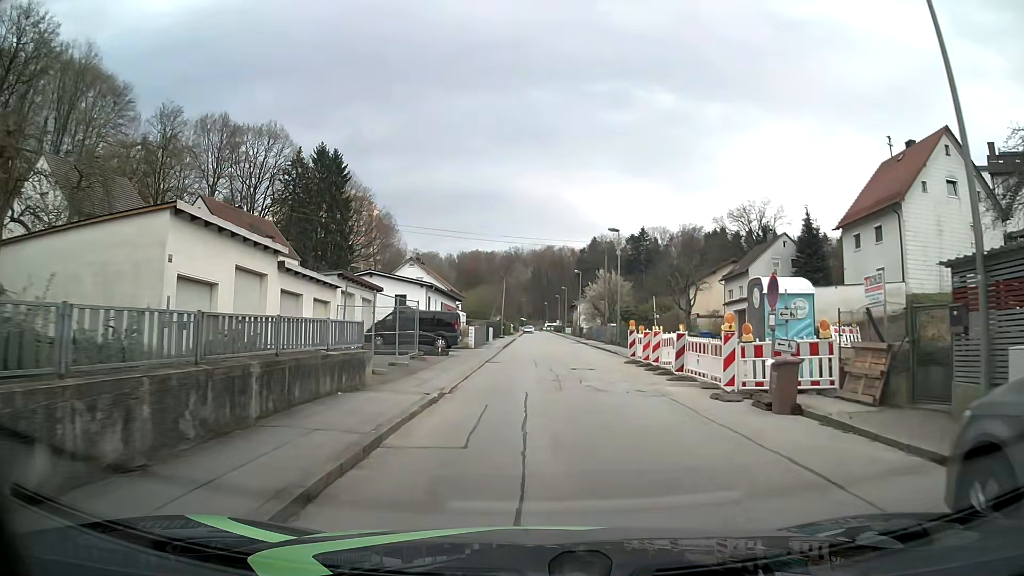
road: residential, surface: asphalt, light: Day
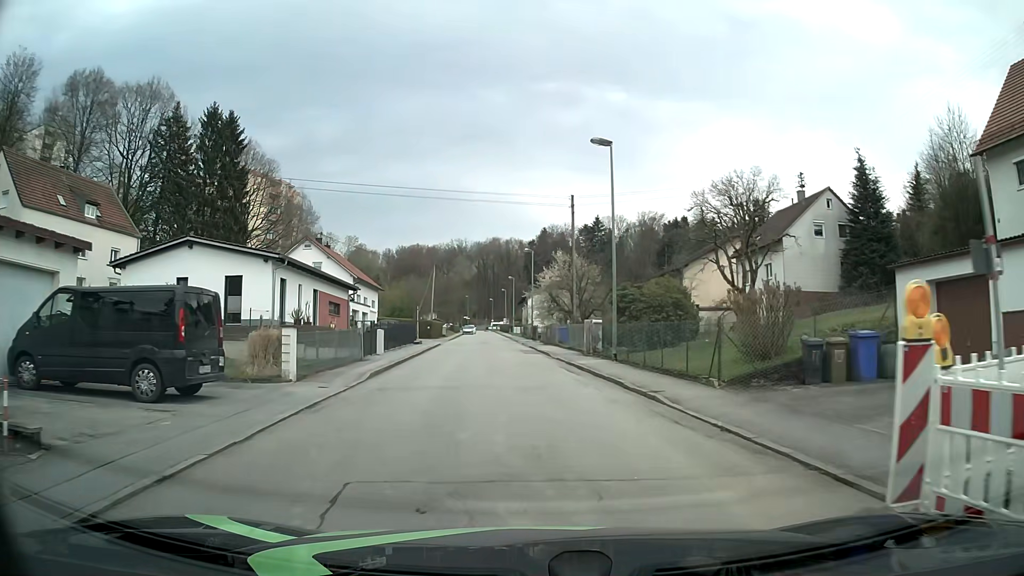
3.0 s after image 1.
(+0.8, +22.3) m; +4°
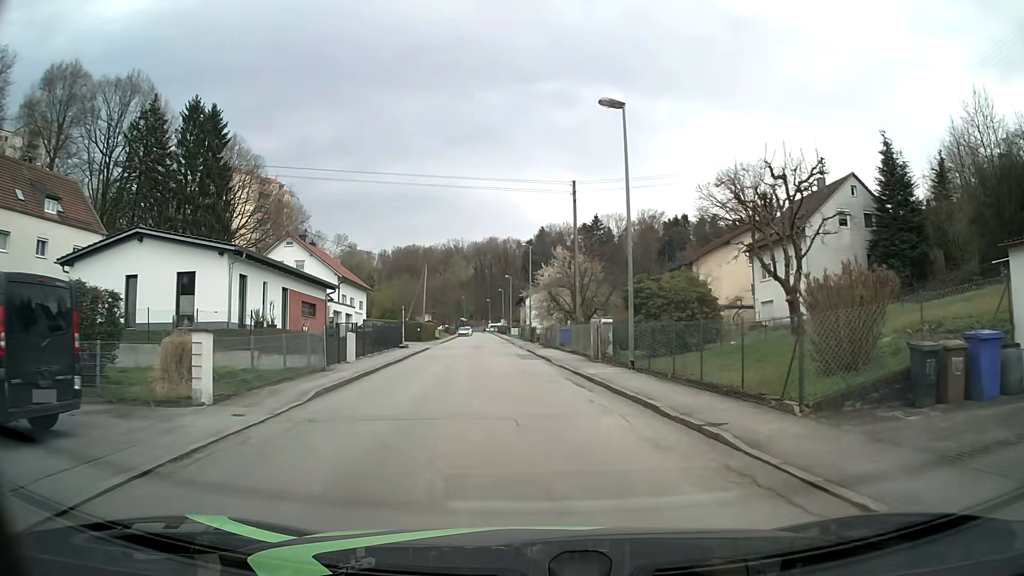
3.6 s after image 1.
(0.0, +4.5) m; 0°
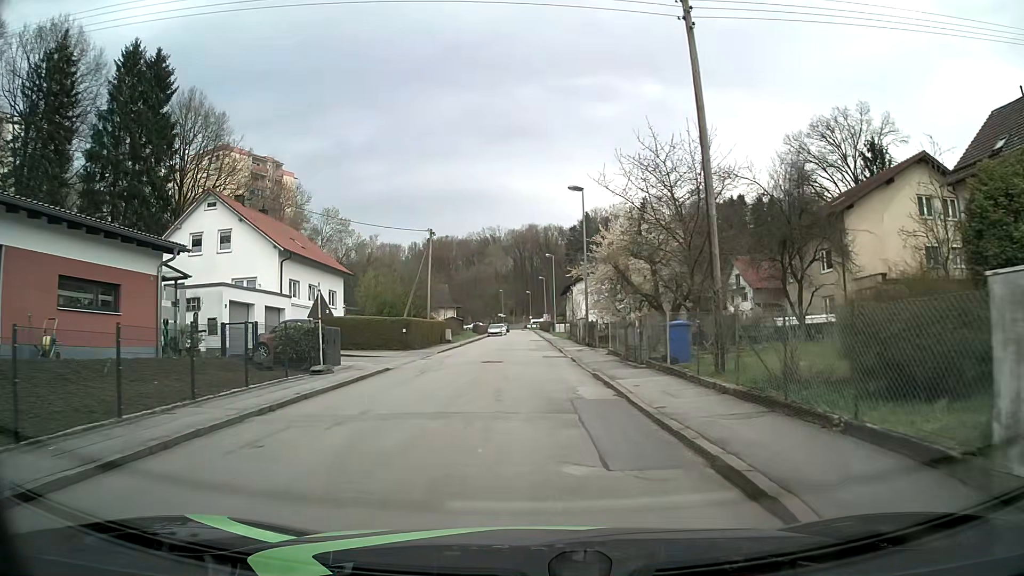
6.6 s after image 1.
(-0.7, +22.3) m; -4°
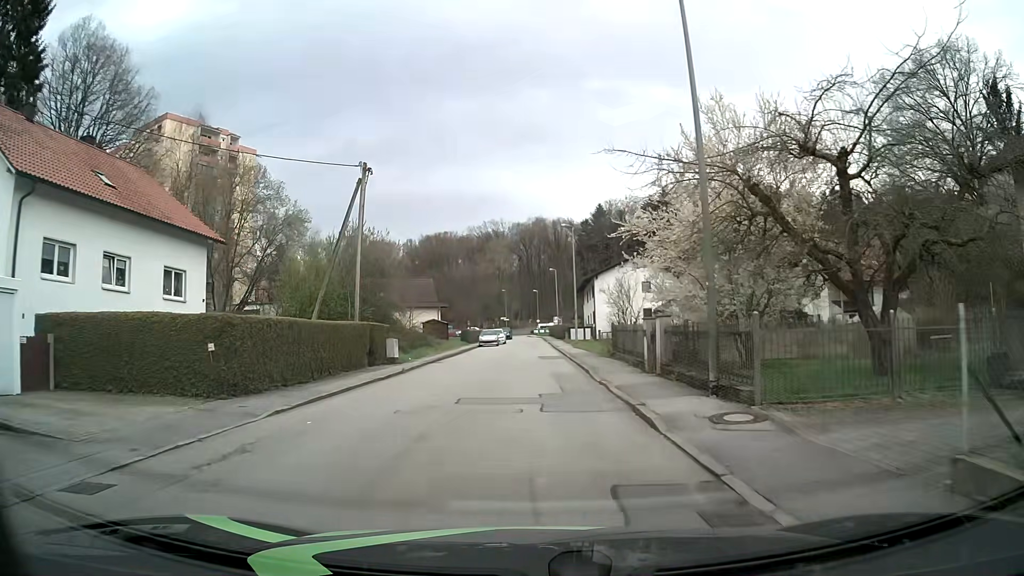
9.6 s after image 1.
(-0.3, +22.5) m; 0°
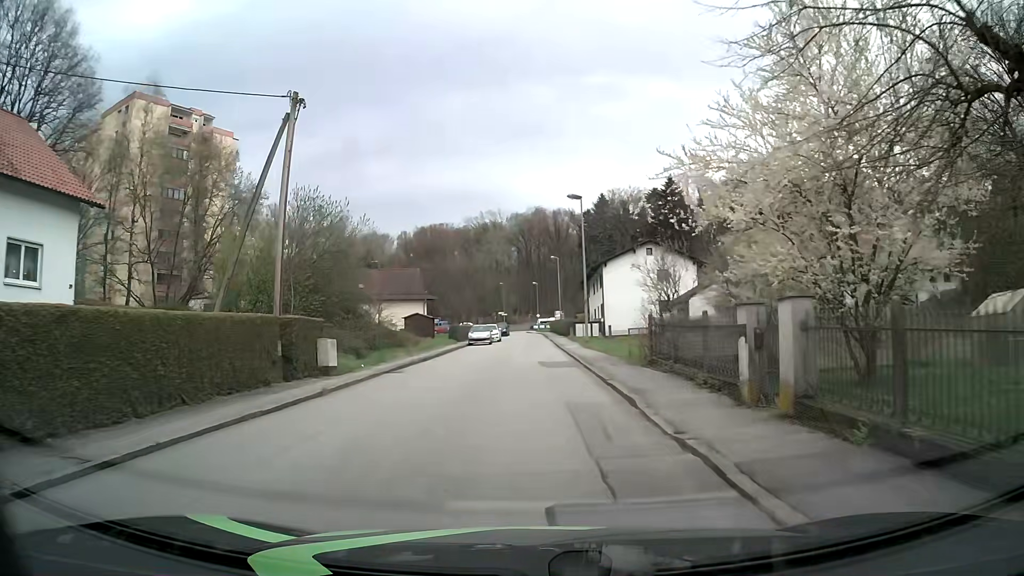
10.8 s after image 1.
(-0.1, +9.0) m; 0°
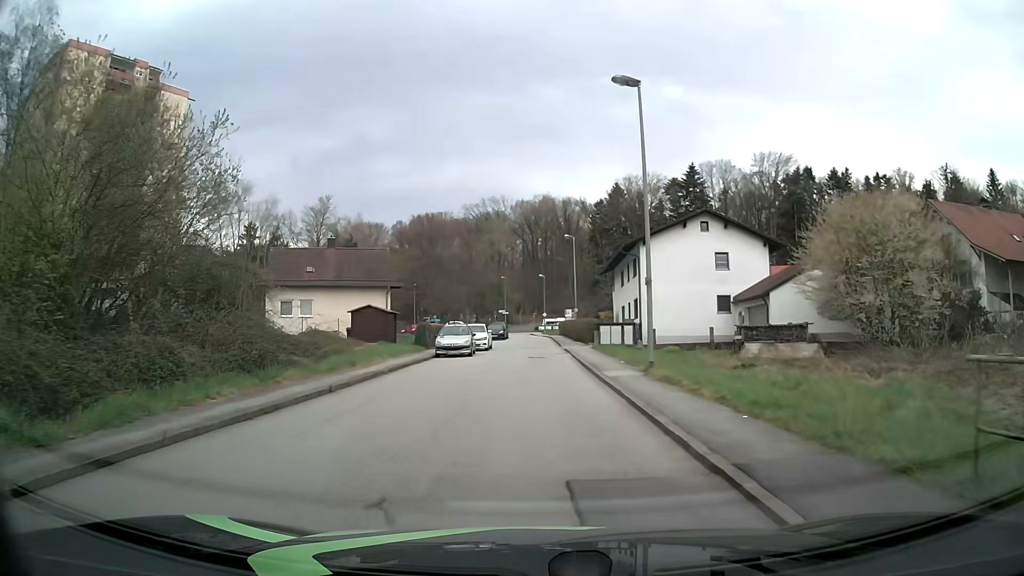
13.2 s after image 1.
(-0.3, +18.0) m; -1°
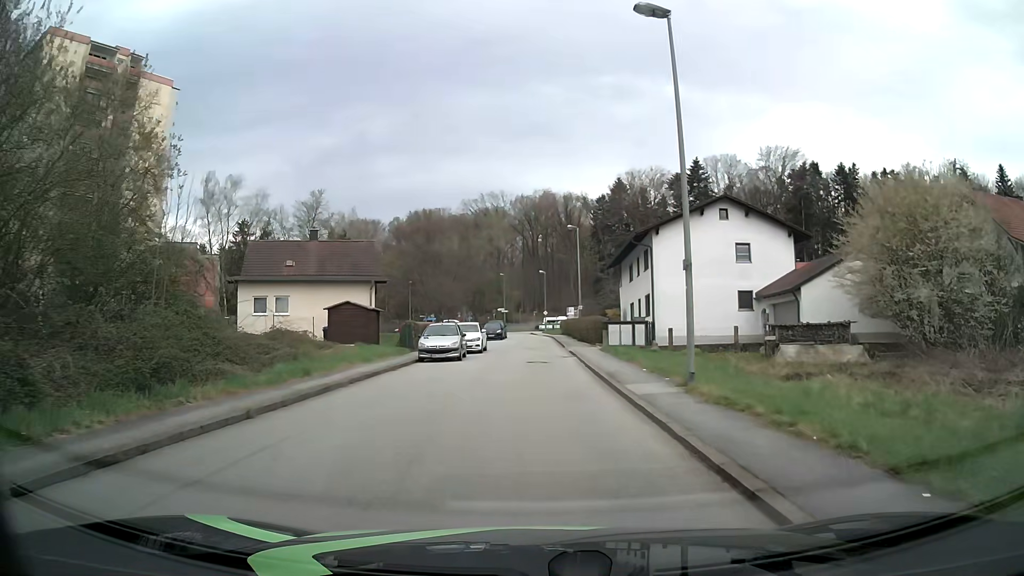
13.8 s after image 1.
(0.0, +4.5) m; 0°
(0, +10) (0, +20) (0, +30) (0, +40) (0, +50) (-1, +60) (-1, +70) (-2, +80) (-3, +90) (-5, +100) m
